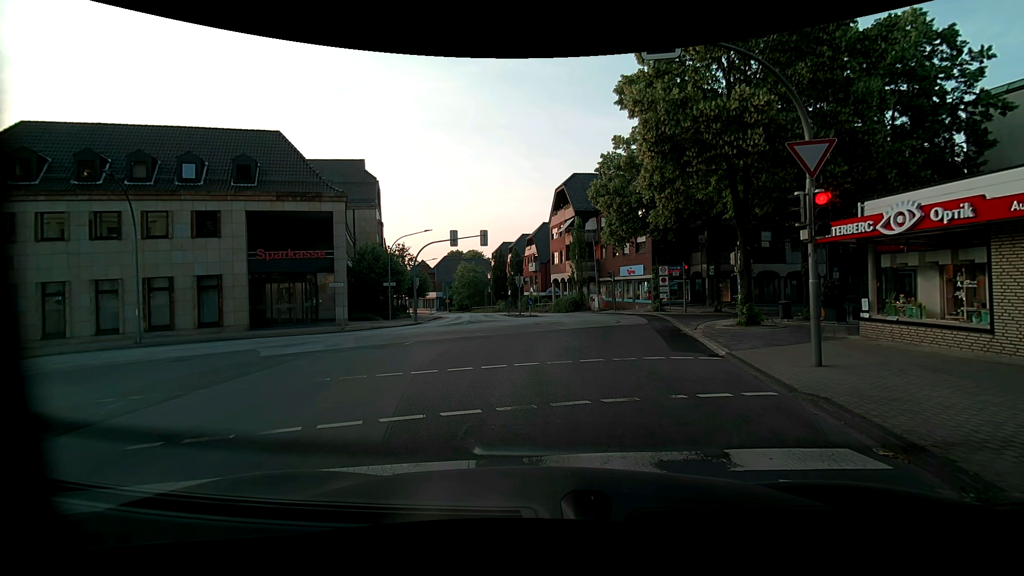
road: unclassified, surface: asphalt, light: Day
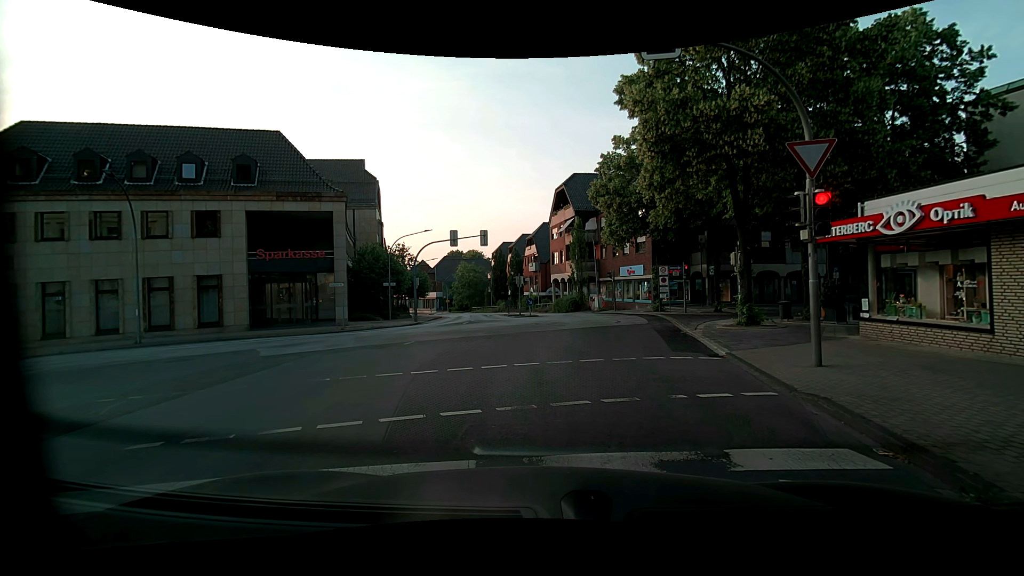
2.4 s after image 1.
(0.0, 0.0) m; 0°
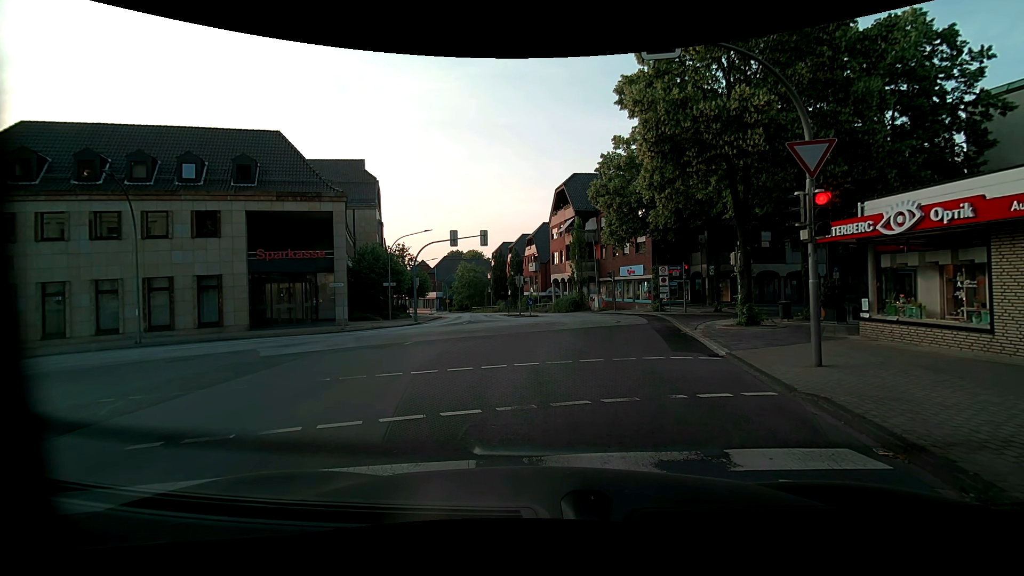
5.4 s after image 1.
(0.0, 0.0) m; 0°
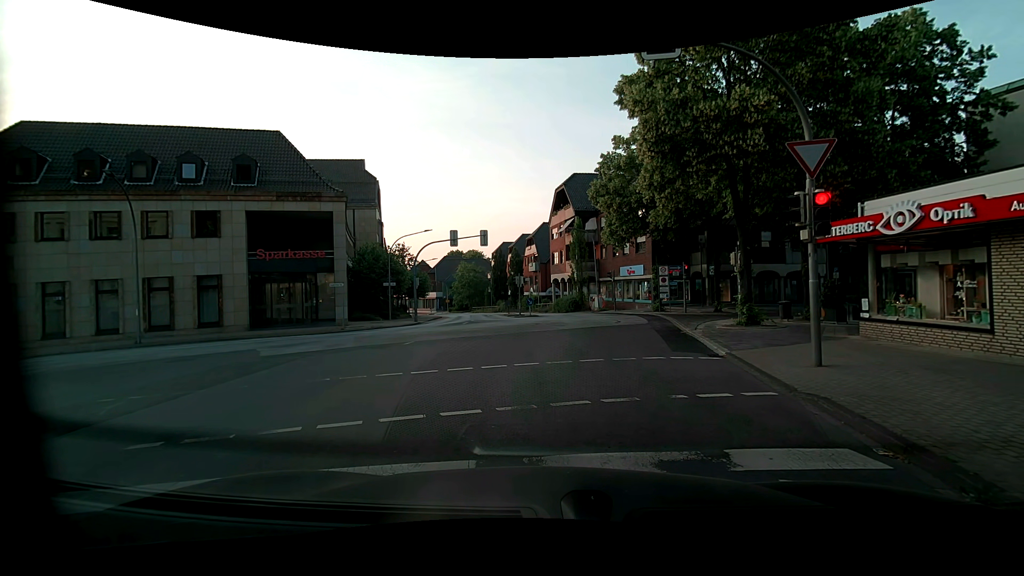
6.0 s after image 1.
(0.0, 0.0) m; 0°
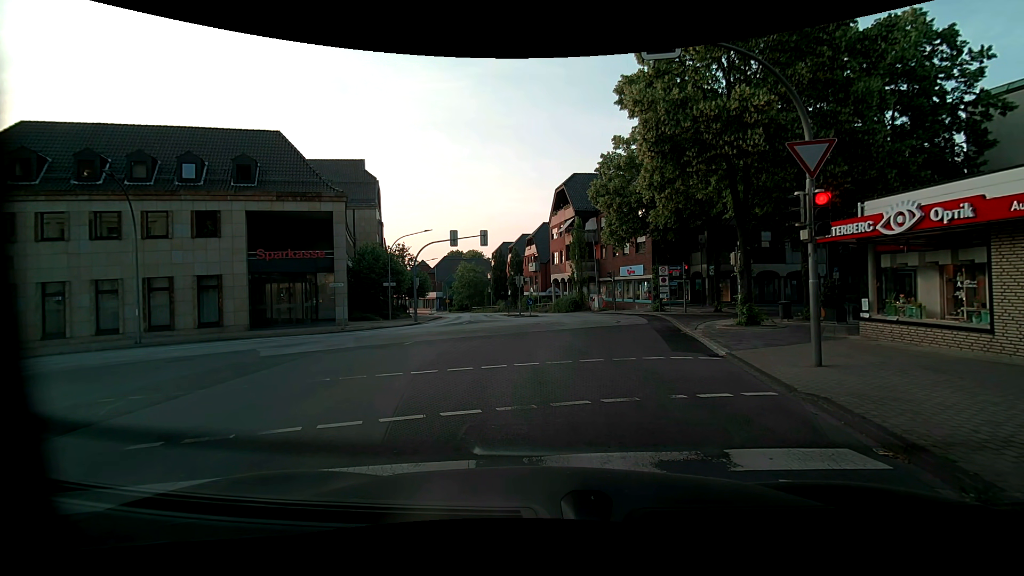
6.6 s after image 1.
(0.0, 0.0) m; 0°
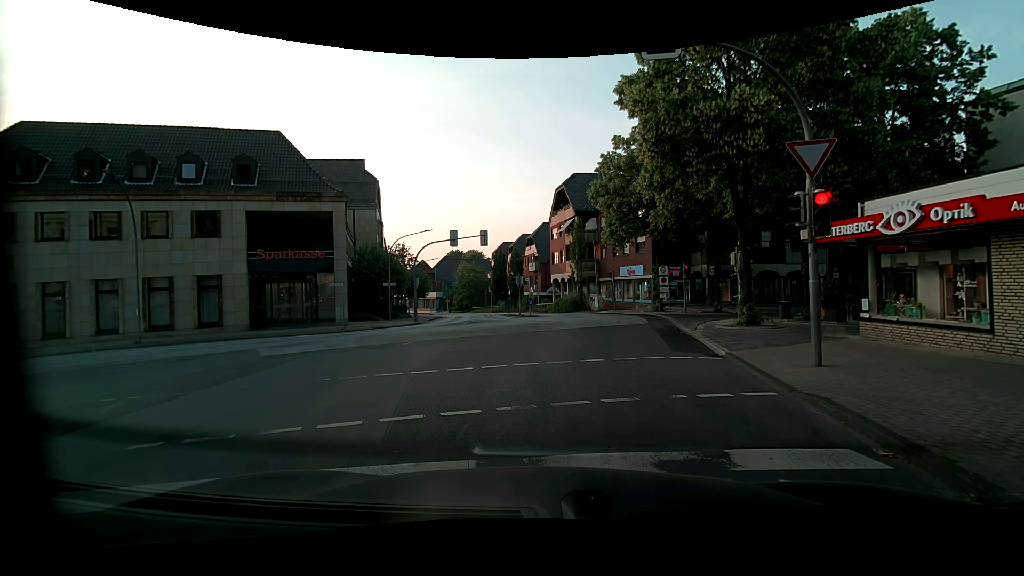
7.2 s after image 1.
(0.0, 0.0) m; 0°
